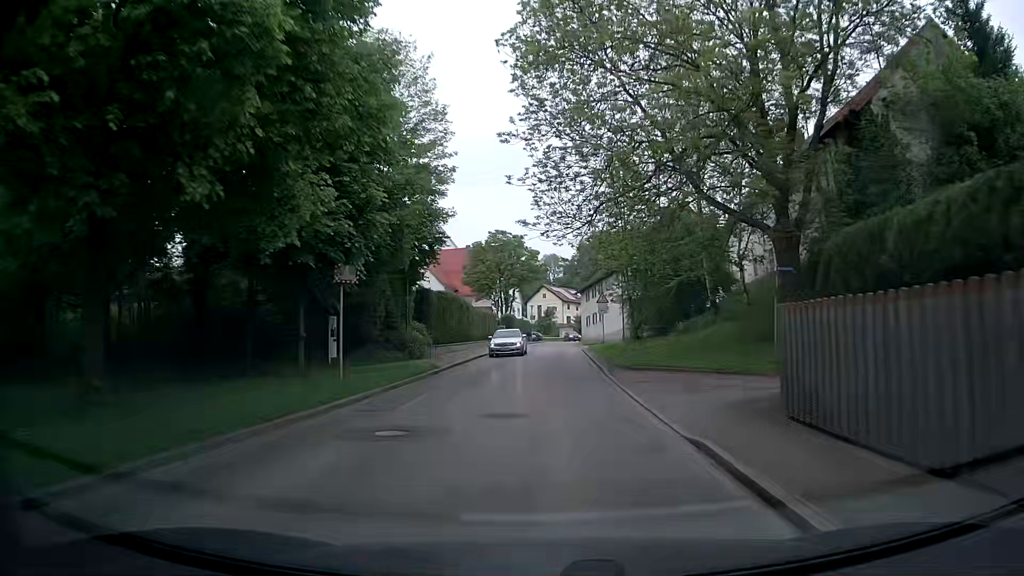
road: tertiary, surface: asphalt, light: Day
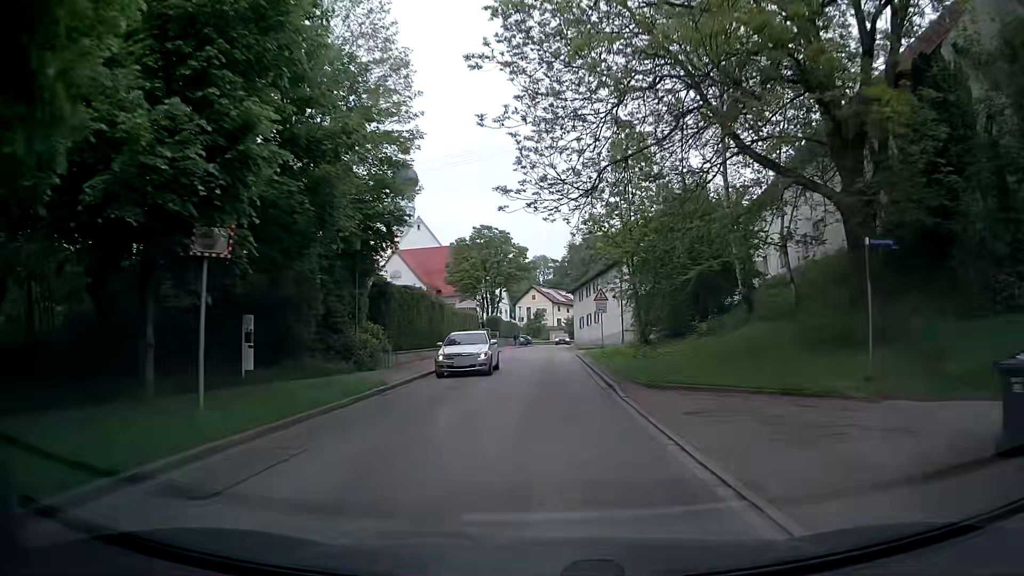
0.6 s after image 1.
(0.0, +6.6) m; 0°
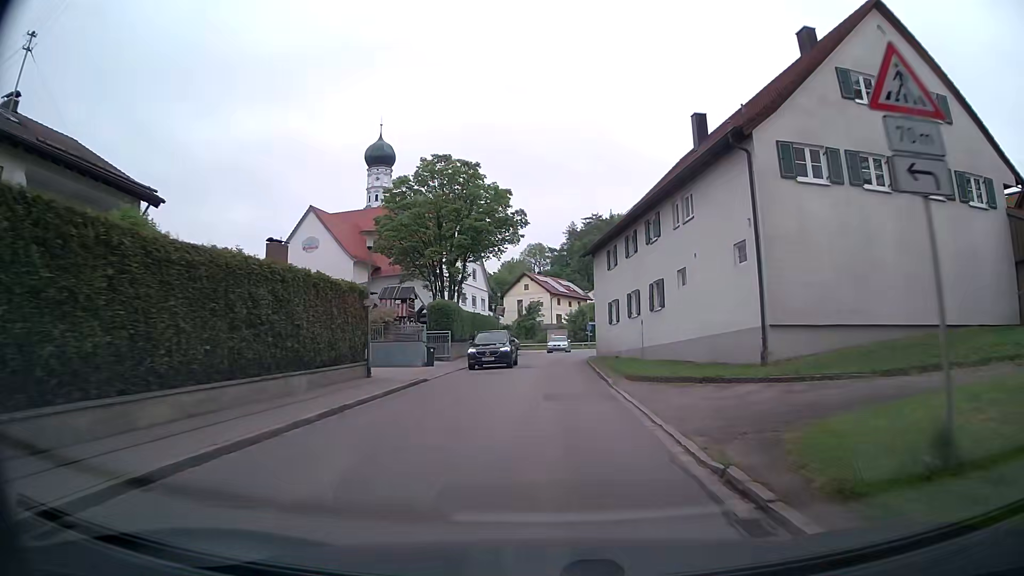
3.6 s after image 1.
(+0.5, +33.0) m; +1°
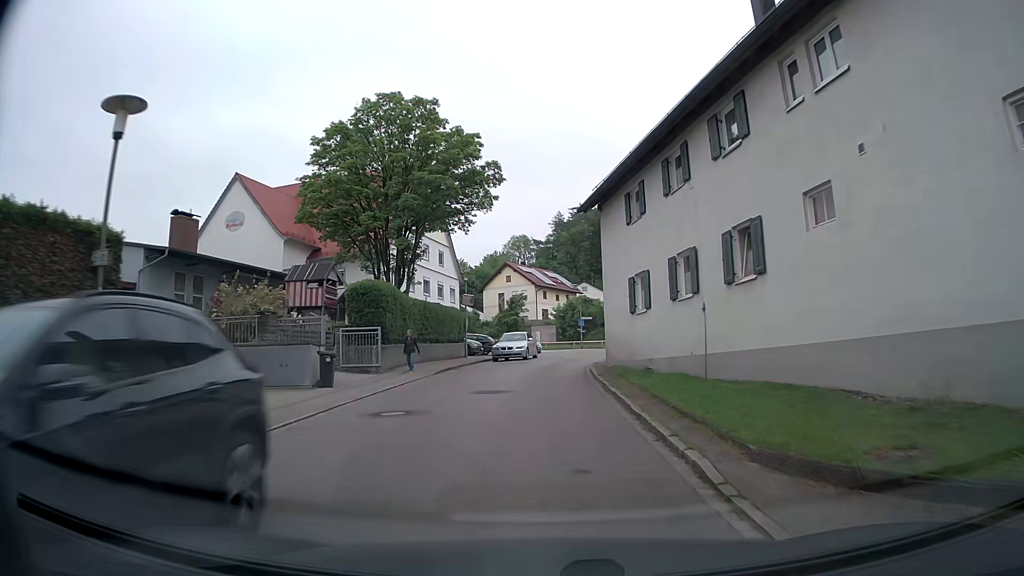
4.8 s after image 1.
(+0.2, +12.8) m; +1°
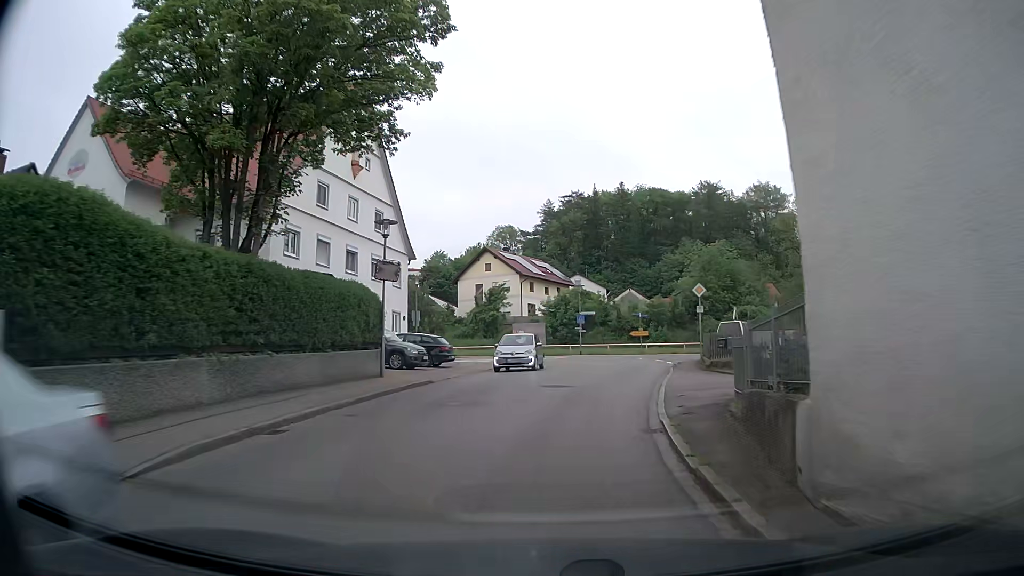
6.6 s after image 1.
(-0.1, +17.7) m; 0°
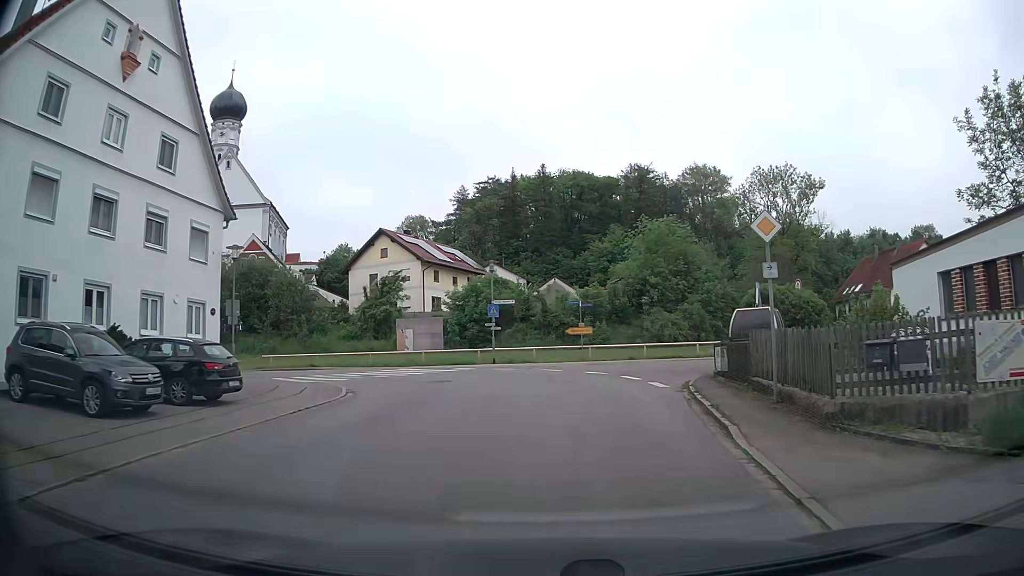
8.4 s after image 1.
(+1.0, +15.4) m; +7°
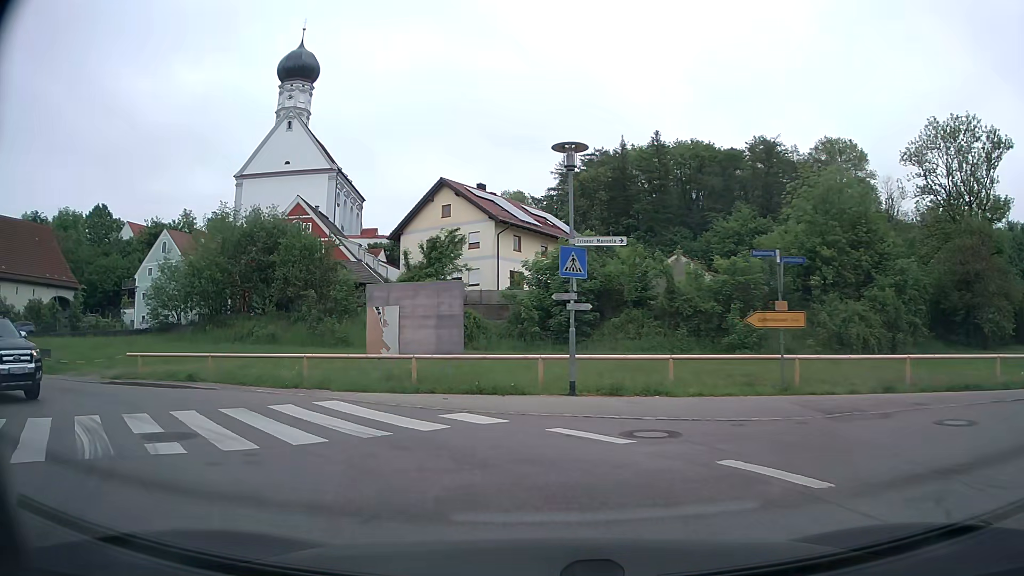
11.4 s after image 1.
(-0.3, +19.3) m; -8°
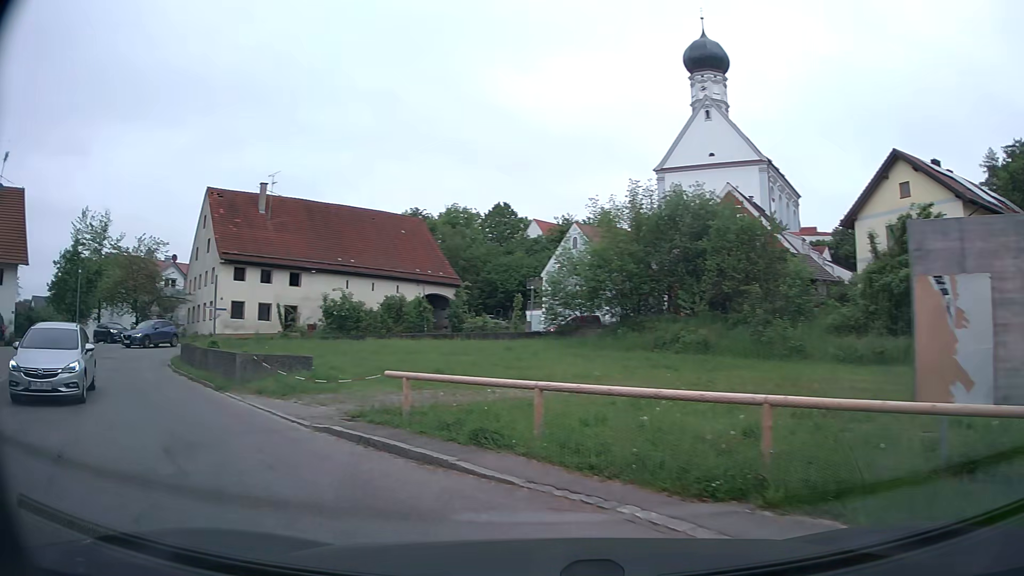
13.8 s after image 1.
(-2.5, +9.8) m; -36°
(-4, +9) (-11, +16) (-17, +24) (-20, +33) (-15, +42) (-7, +47) (+2, +51) (+12, +55) (+21, +58) (+31, +61) m
